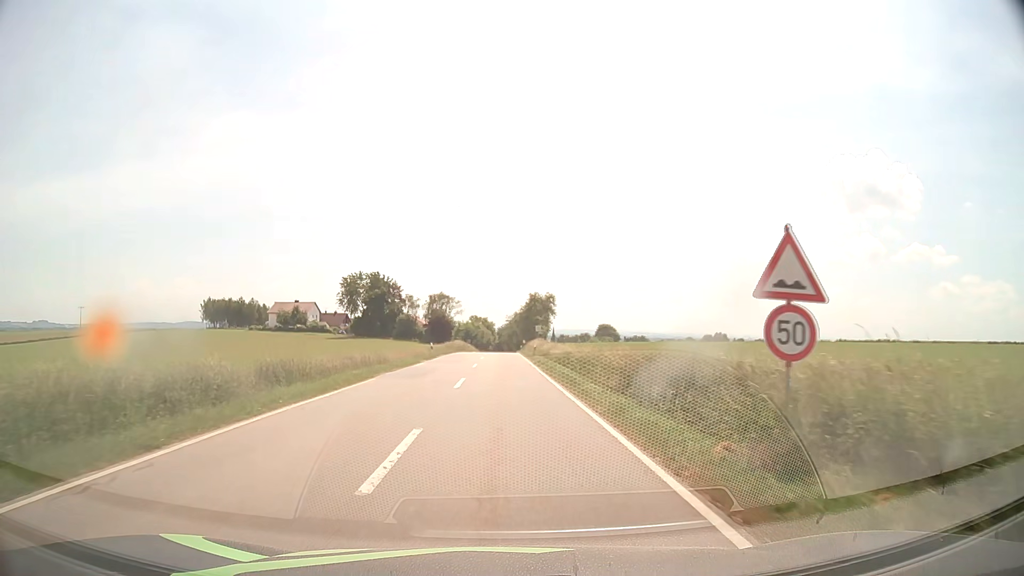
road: tertiary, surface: asphalt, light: Day
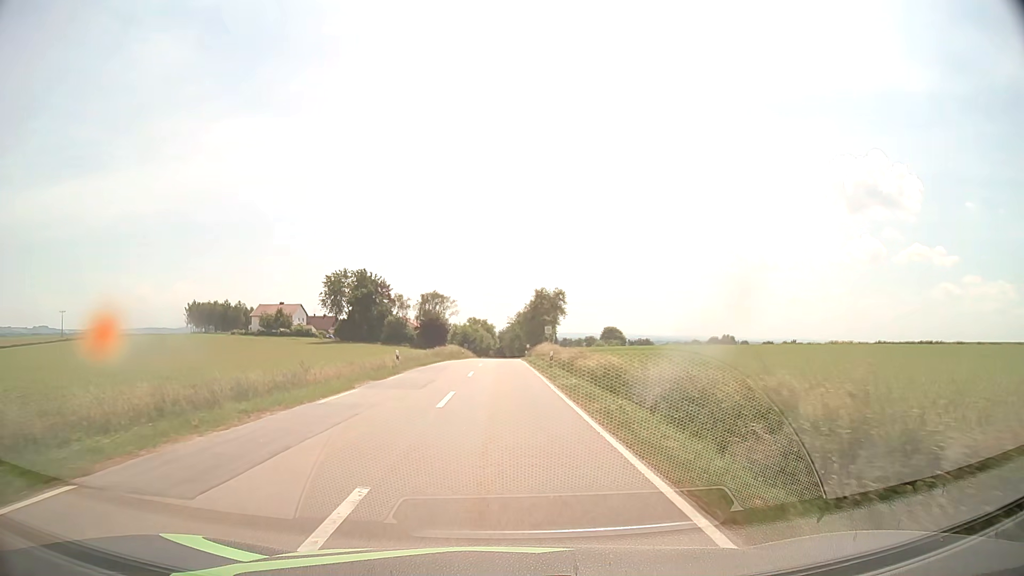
(0.0, +15.6) m; 0°
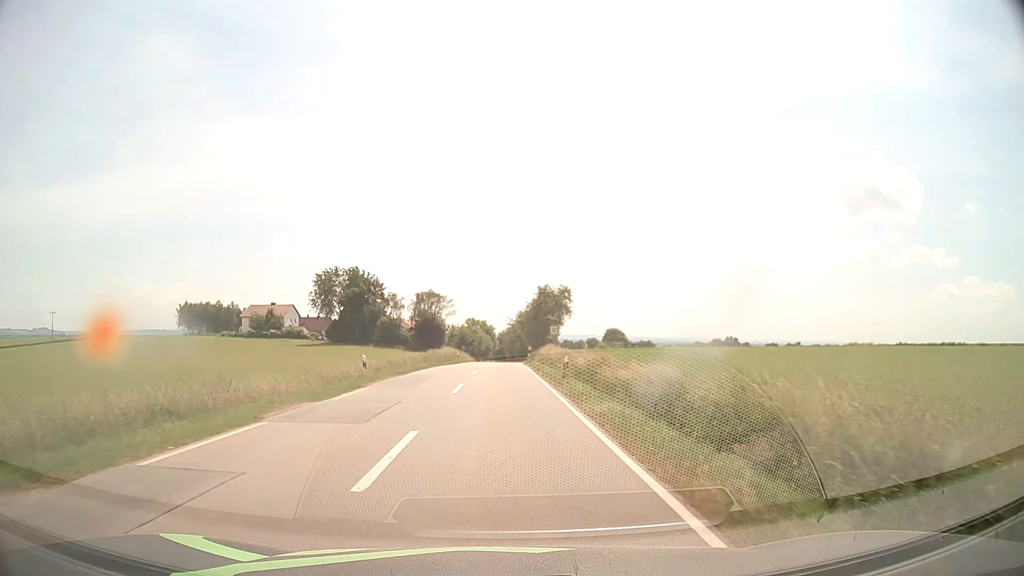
(0.0, +7.5) m; 0°
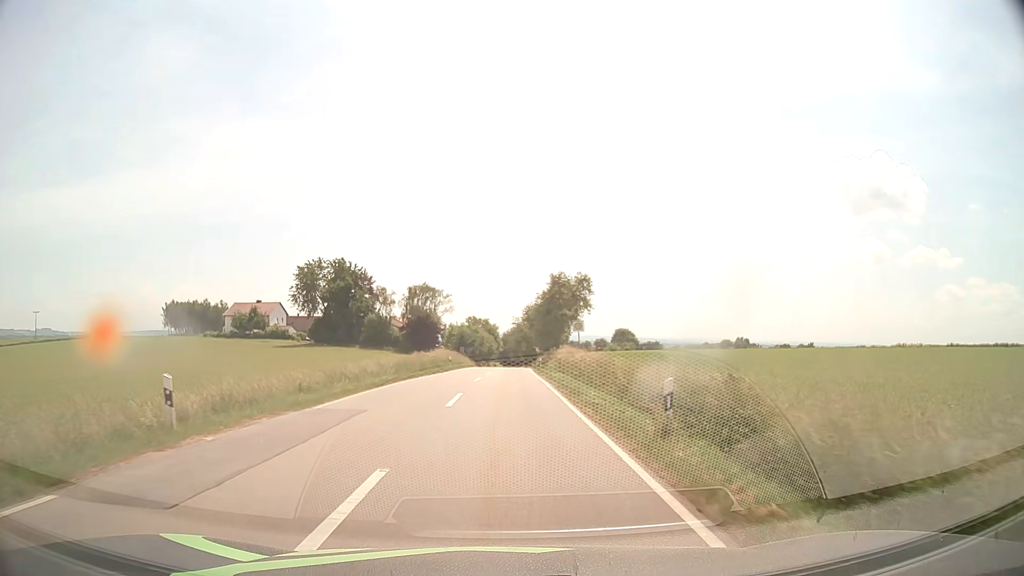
(0.0, +15.0) m; 0°
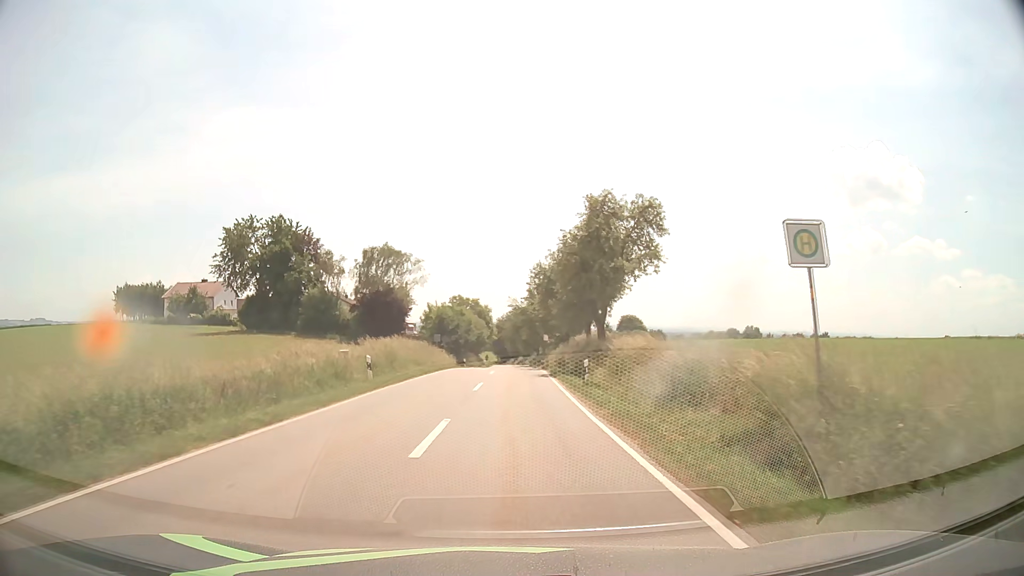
(0.0, +31.1) m; 0°
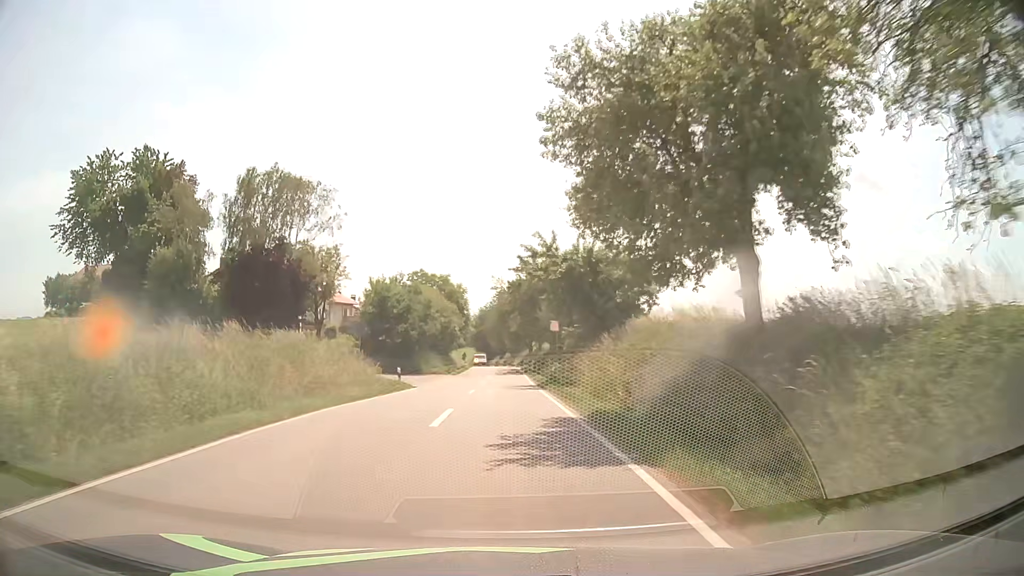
(+0.6, +32.2) m; +1°
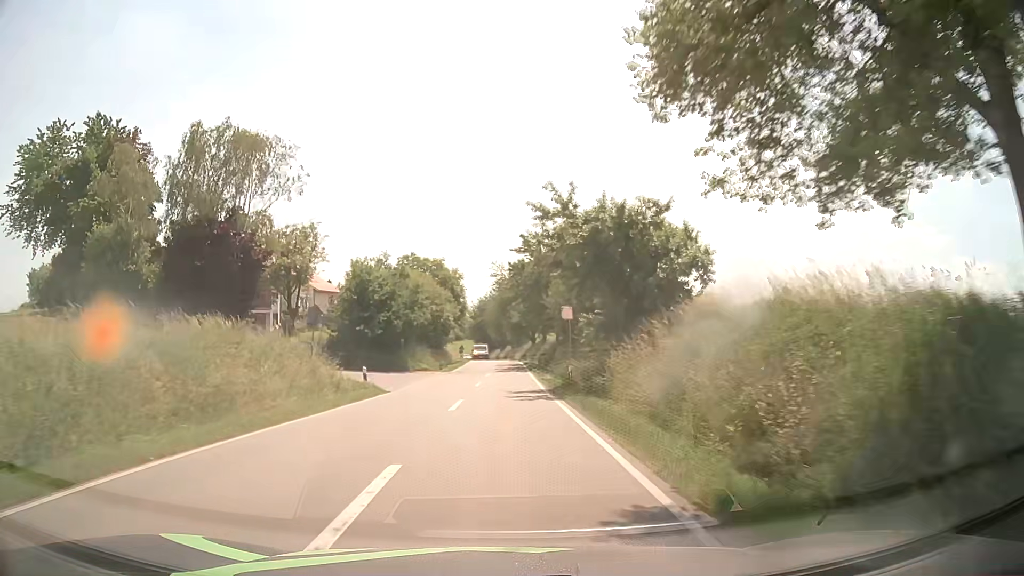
(0.0, +8.1) m; 0°
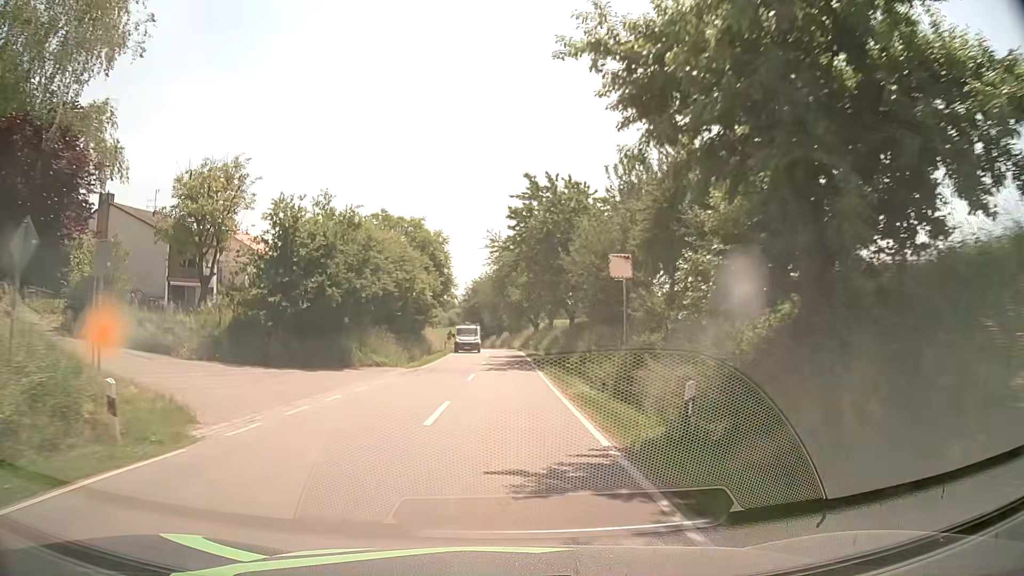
(0.0, +16.2) m; 0°
(0, +10) (0, +20) (0, +30) (0, +40) (0, +50) (0, +60) (0, +70) (-1, +80) (-1, +90) (-2, +100) m
